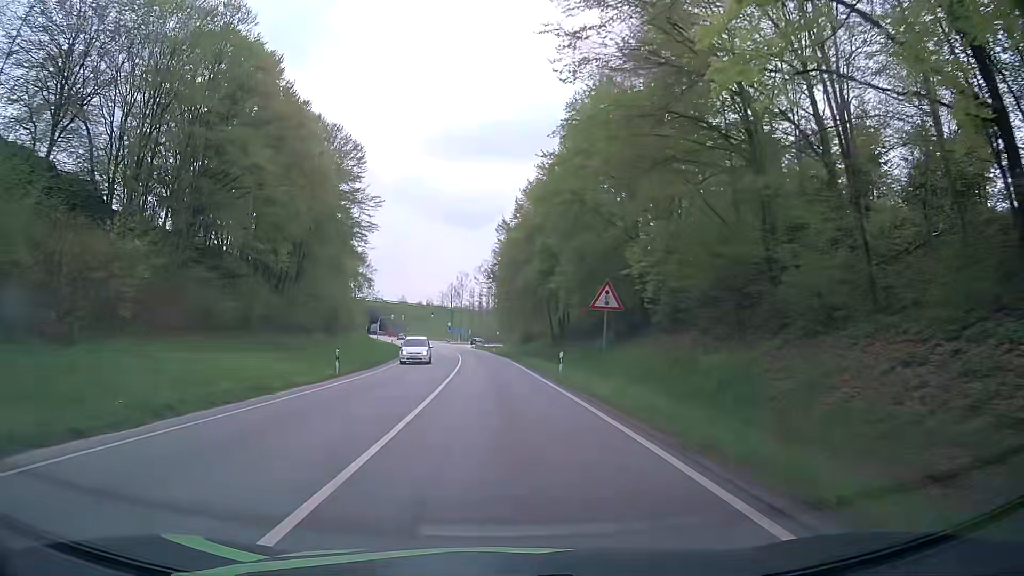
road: primary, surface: asphalt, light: Day
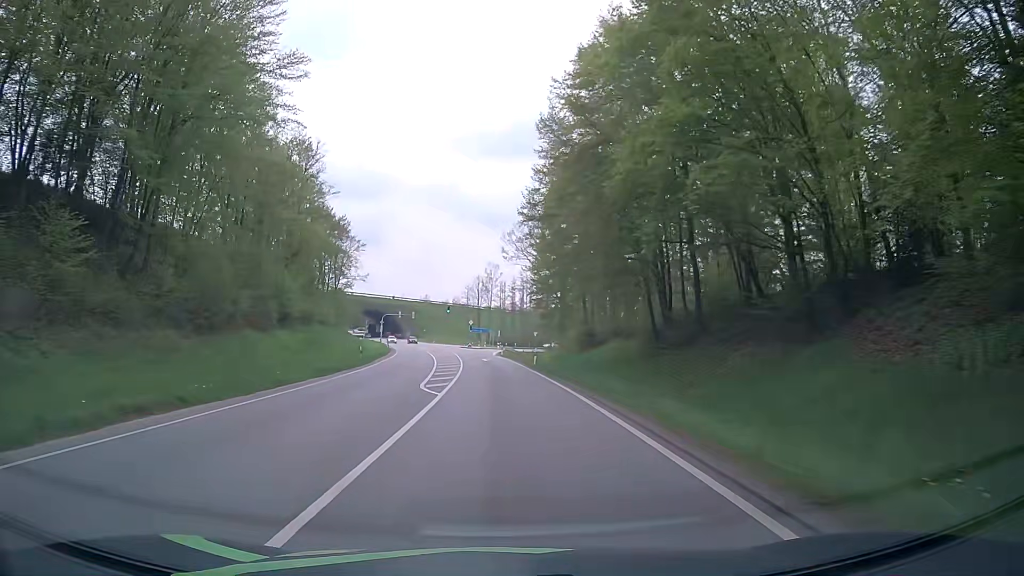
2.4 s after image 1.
(-1.2, +36.4) m; -3°
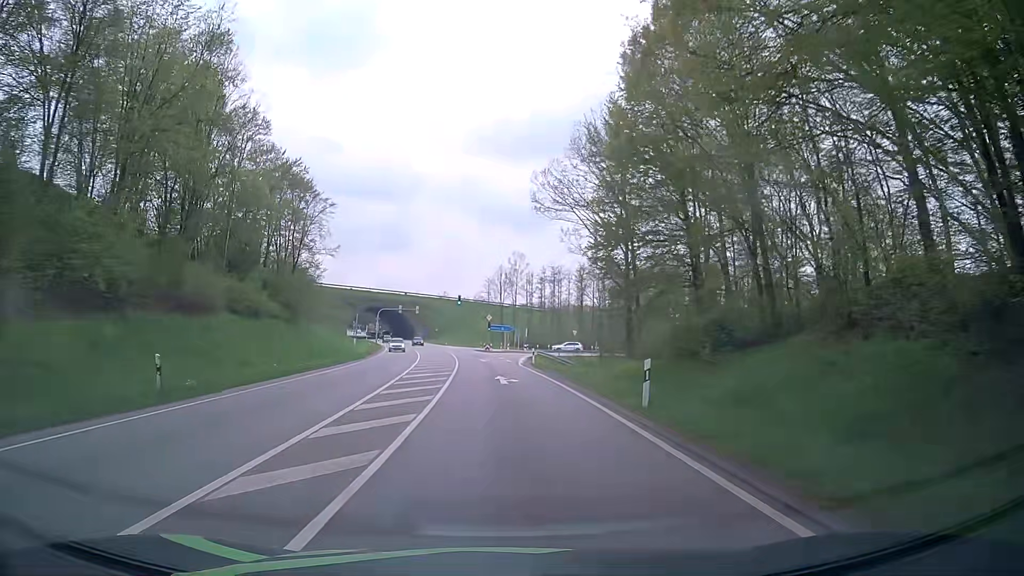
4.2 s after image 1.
(-0.6, +27.3) m; -2°
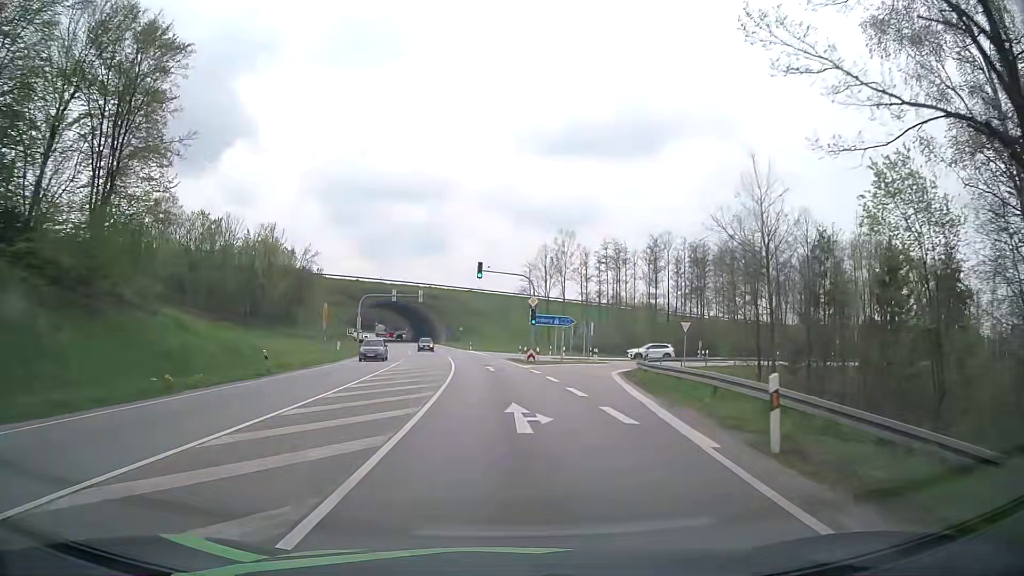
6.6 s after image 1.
(-1.2, +36.4) m; -3°
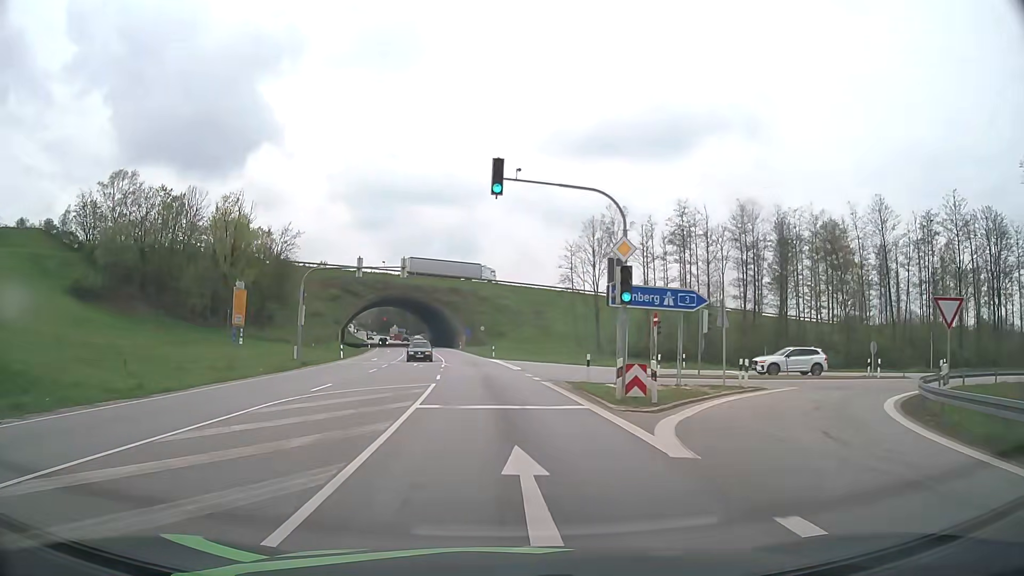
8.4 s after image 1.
(-0.8, +27.4) m; -3°
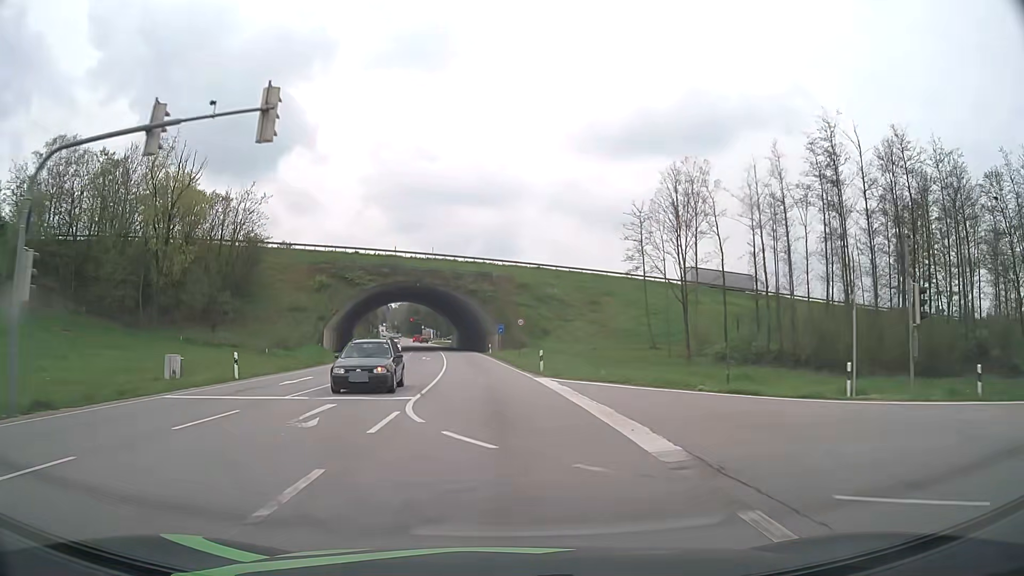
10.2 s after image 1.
(-0.7, +27.3) m; -3°
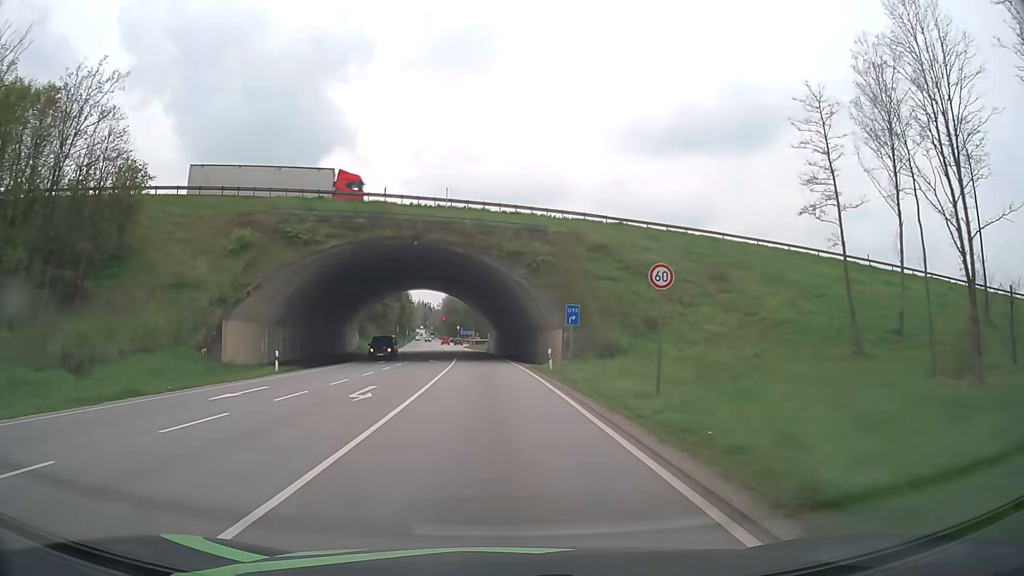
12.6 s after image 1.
(-1.4, +36.4) m; -4°
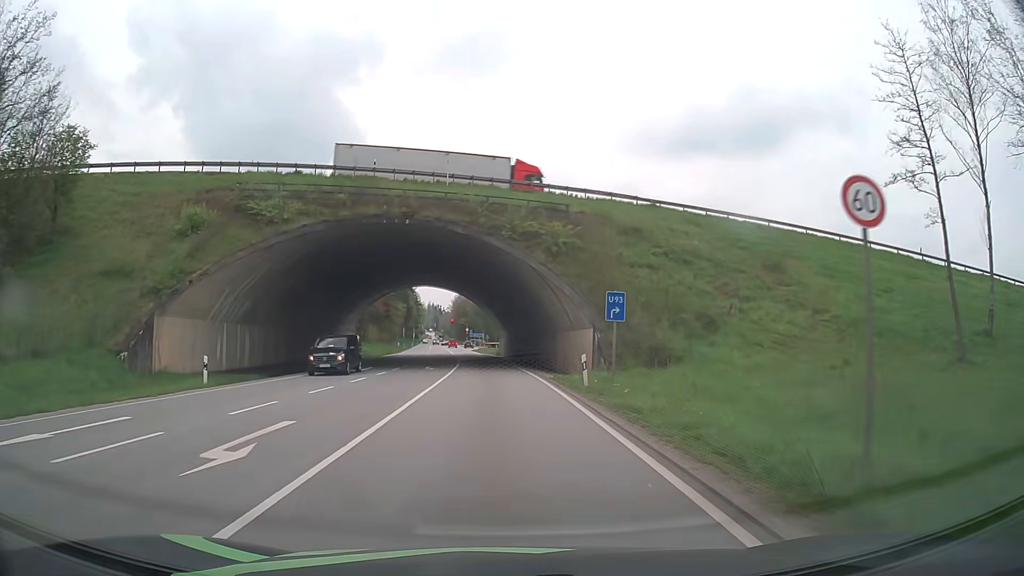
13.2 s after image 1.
(-0.1, +9.1) m; -1°
(0, +10) (0, +20) (-1, +30) (-1, +40) (-2, +50) (-4, +60) (-4, +70) (-5, +80) (-6, +90) (-7, +100) m
